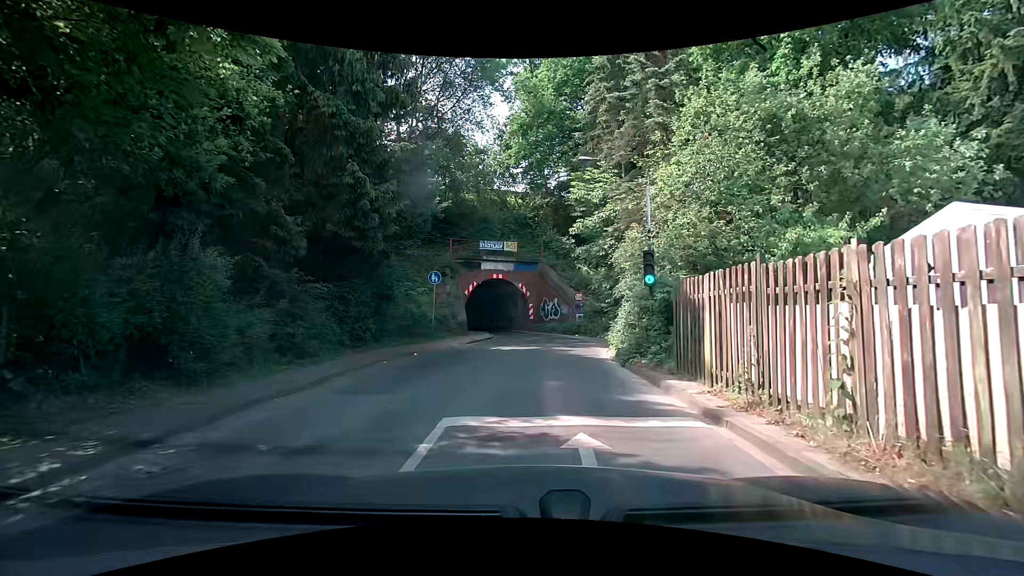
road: tertiary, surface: asphalt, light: Day
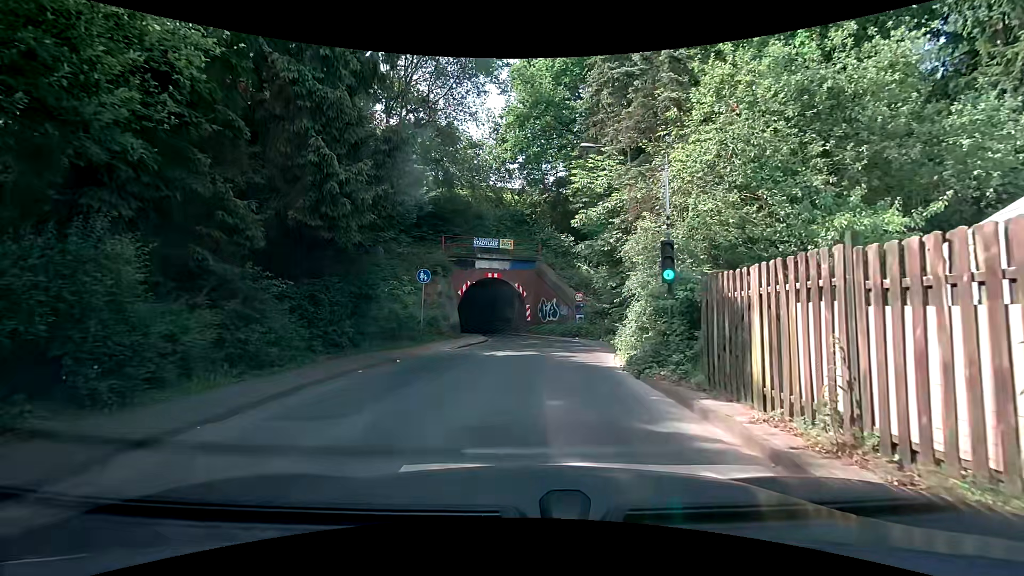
(0.0, +2.0) m; -2°
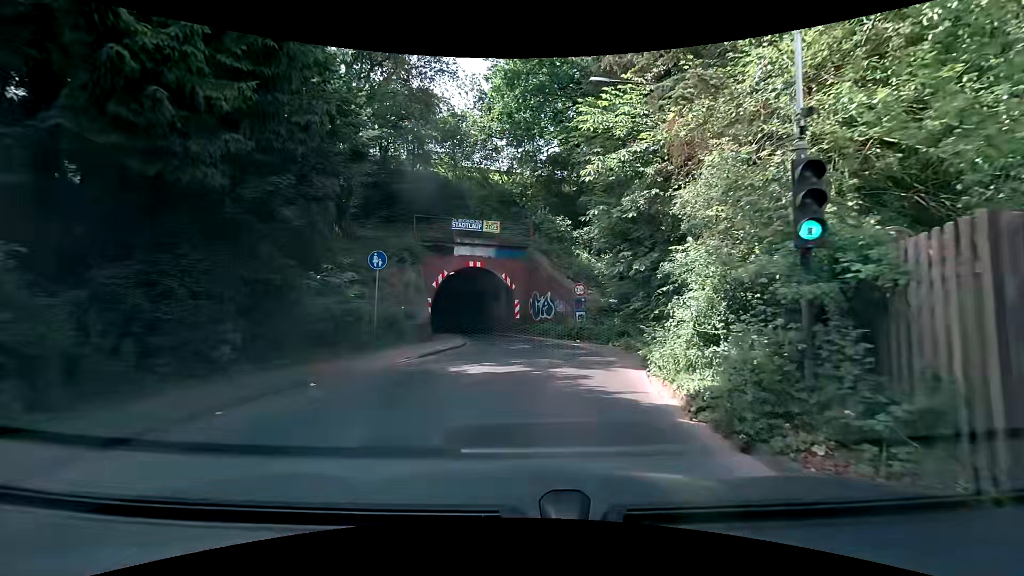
(+0.1, +5.6) m; +1°
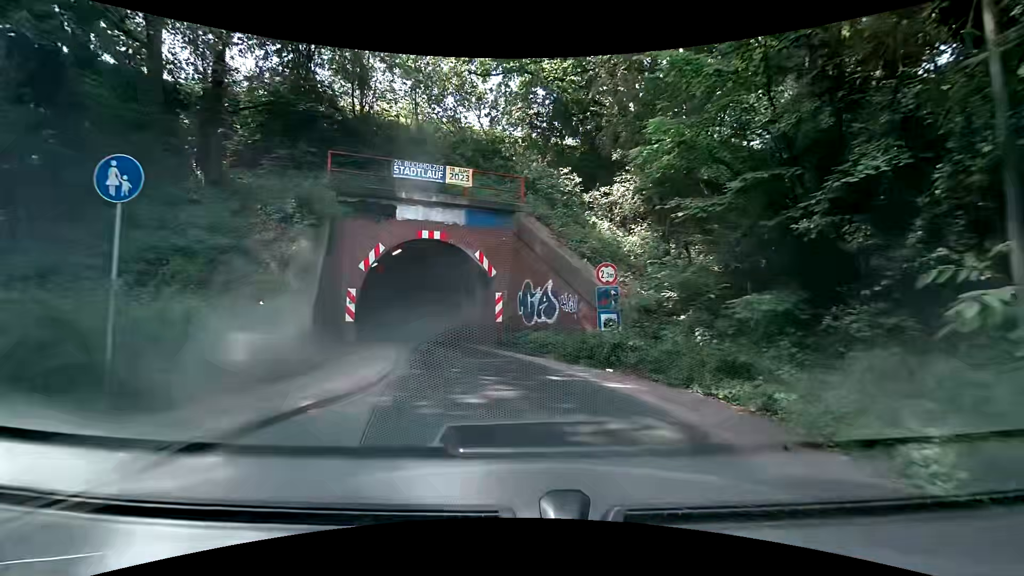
(+0.1, +10.2) m; 0°
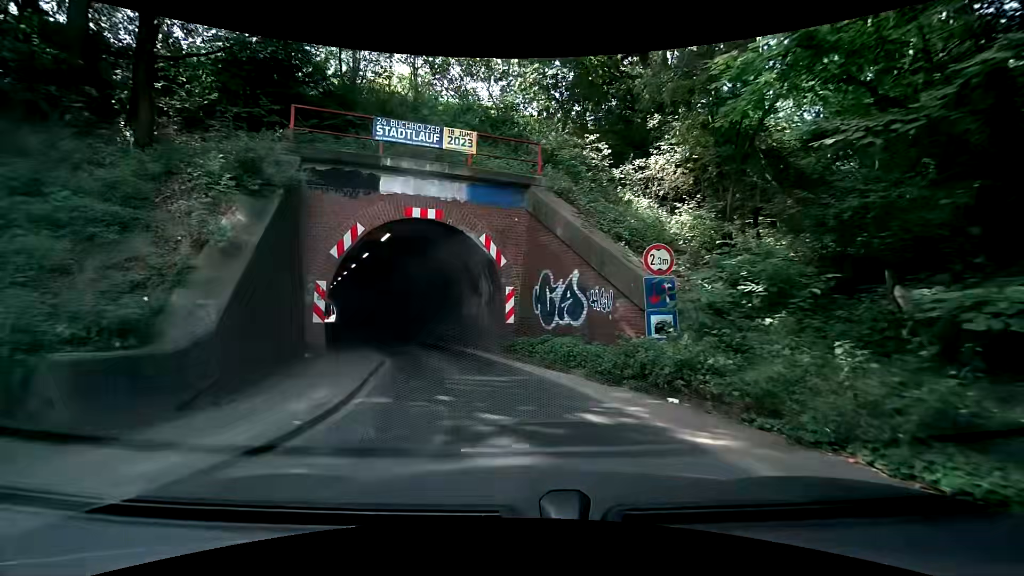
(0.0, +3.6) m; 0°
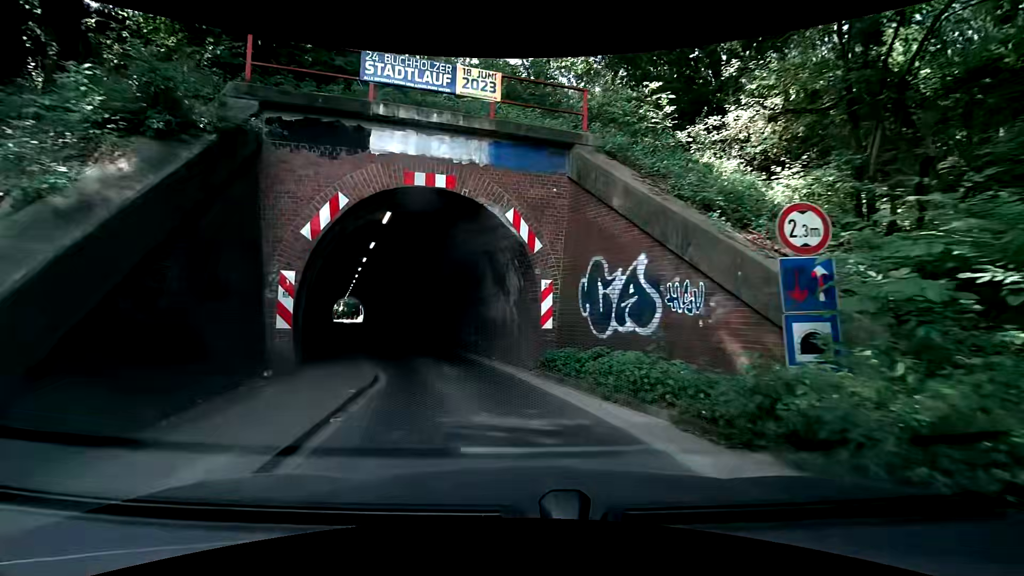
(-0.1, +3.6) m; -5°
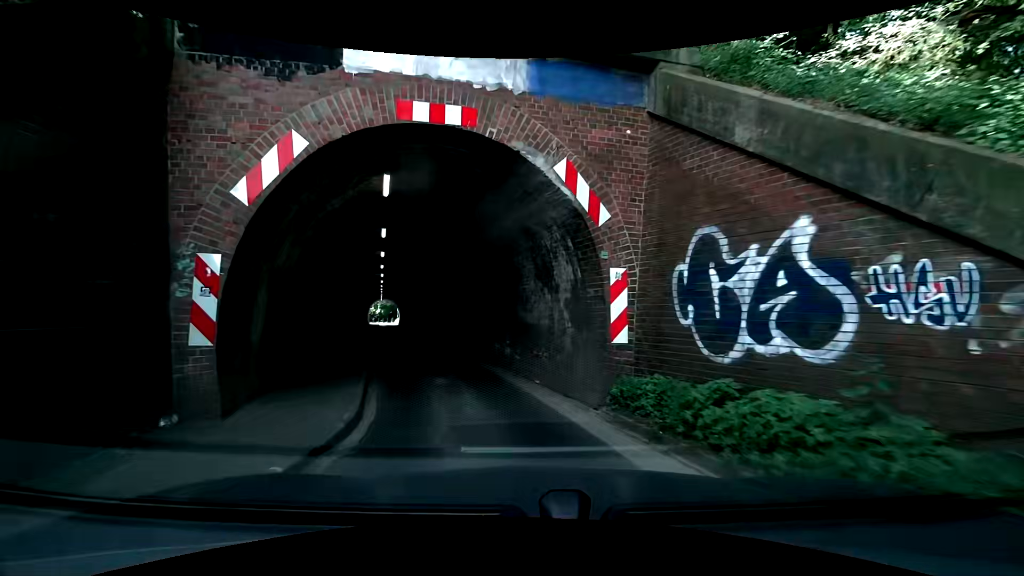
(0.0, +3.6) m; -2°
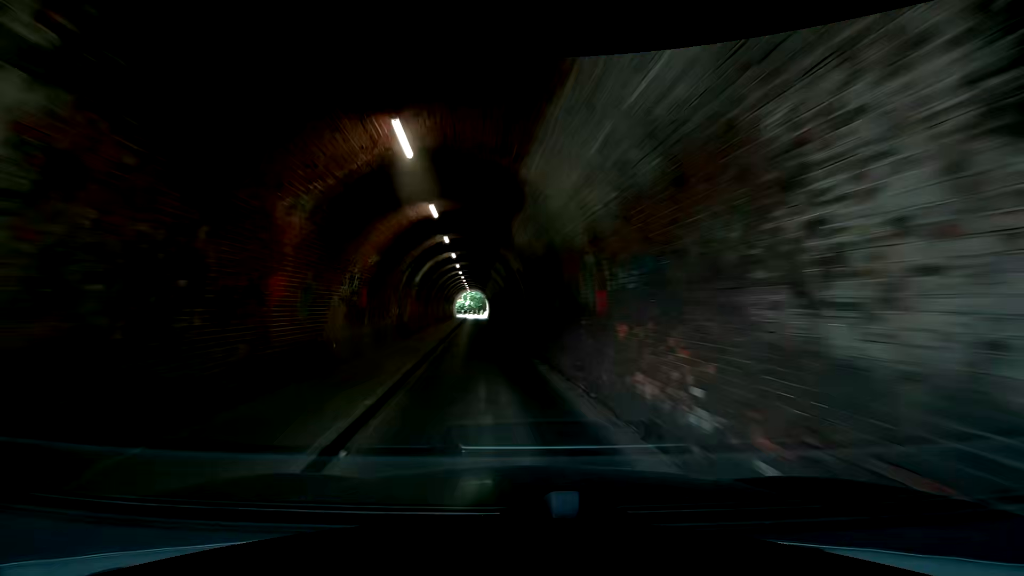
(-0.8, +7.5) m; -10°
